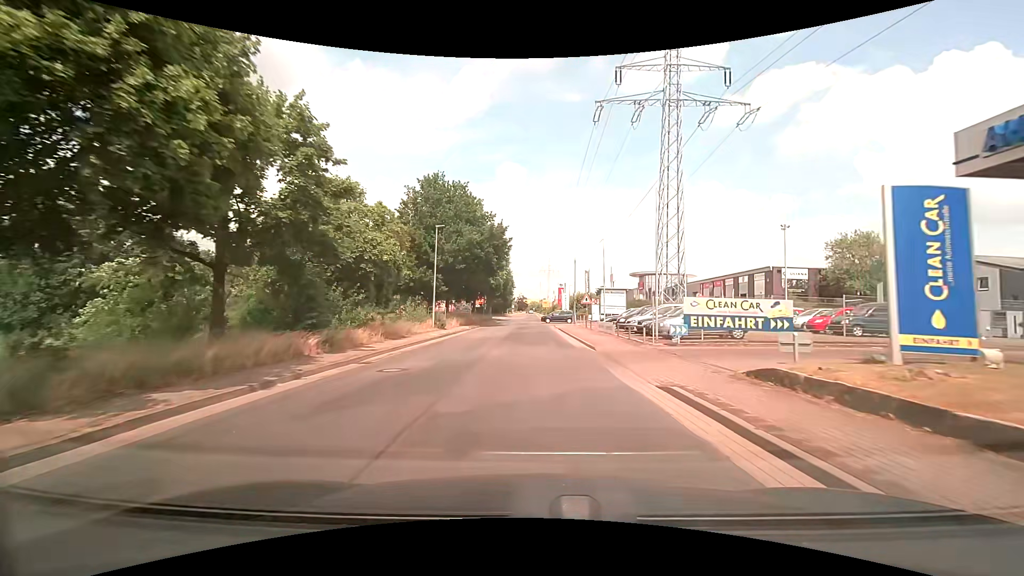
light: Day
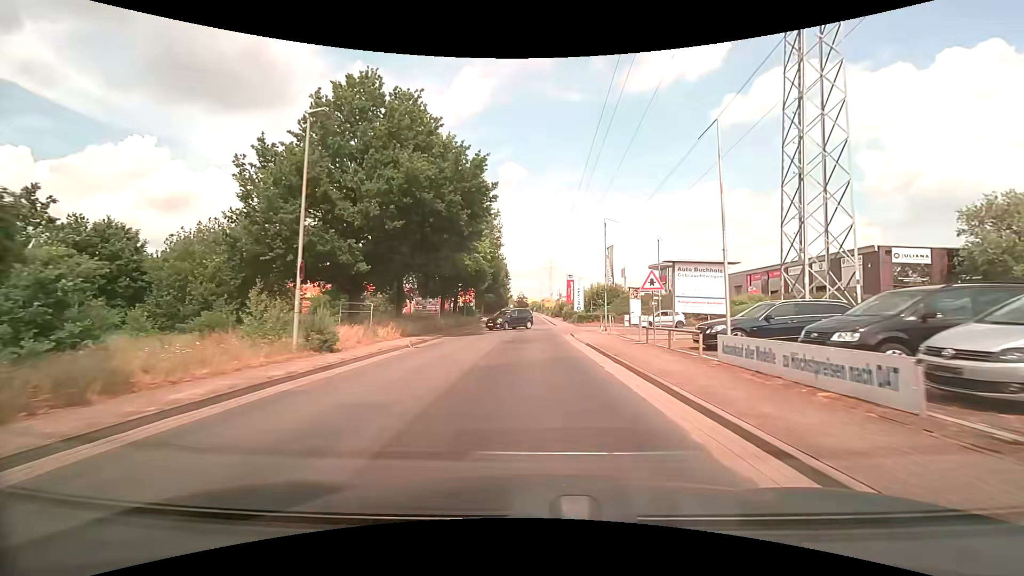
(0.0, +21.4) m; 0°
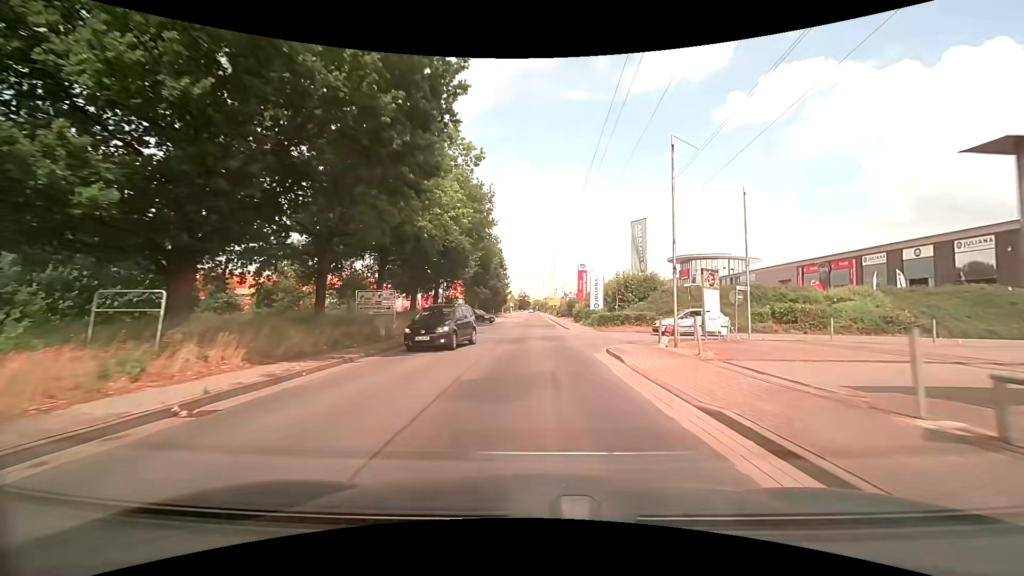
(0.0, +14.3) m; 0°
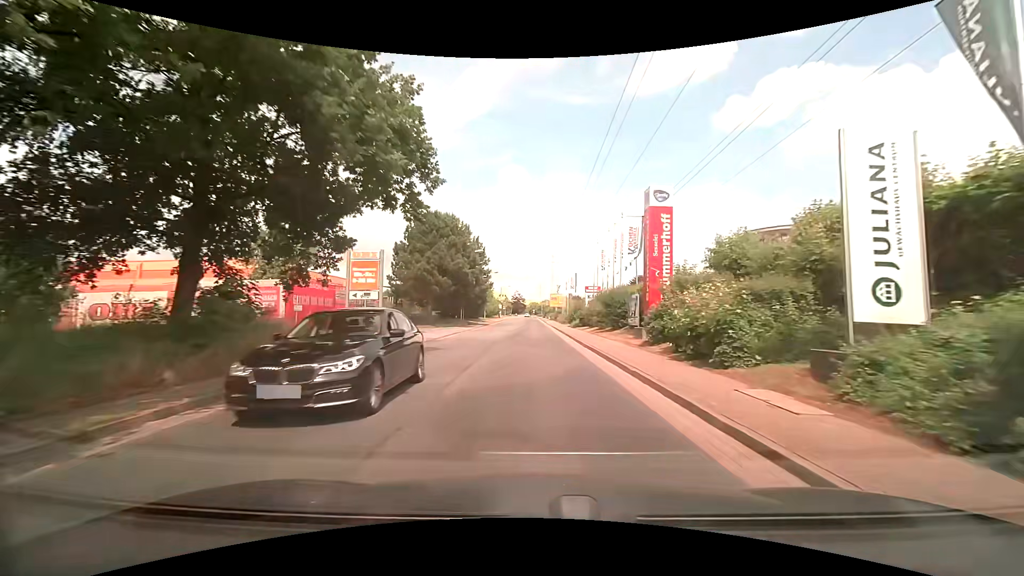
(+0.1, +35.5) m; +1°
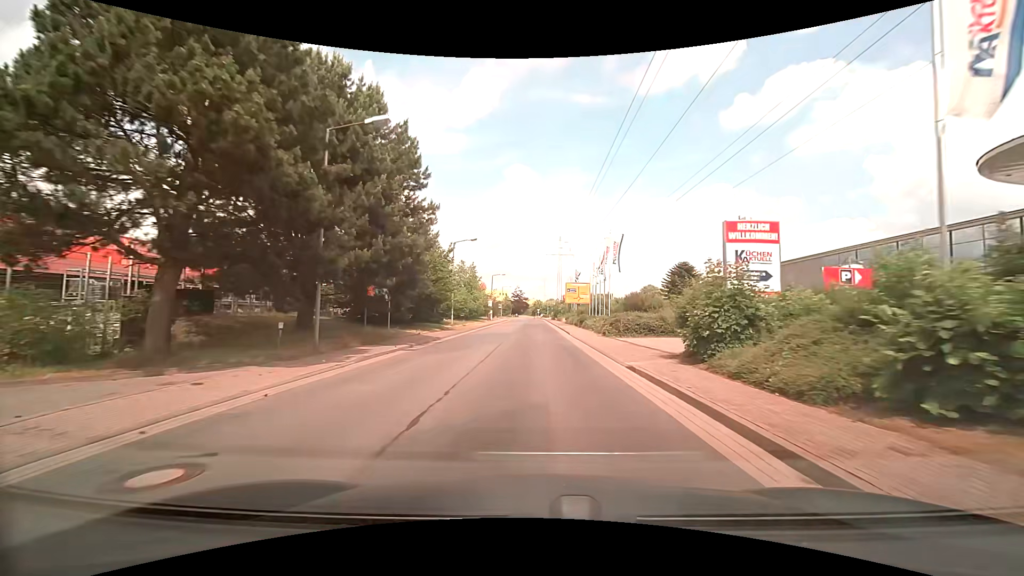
(-0.5, +35.7) m; -1°
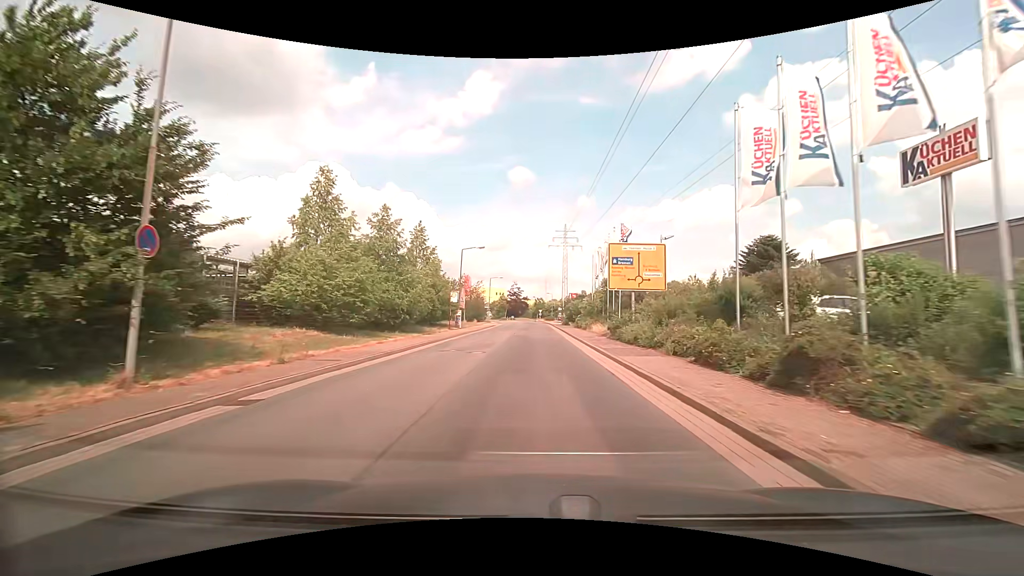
(+0.1, +35.2) m; -1°
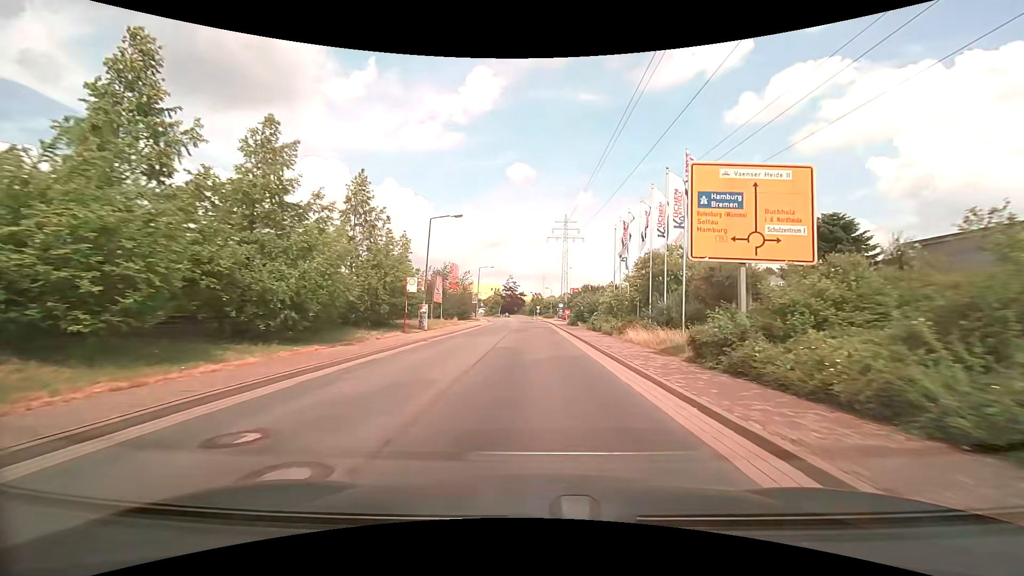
(+0.1, +13.9) m; +1°
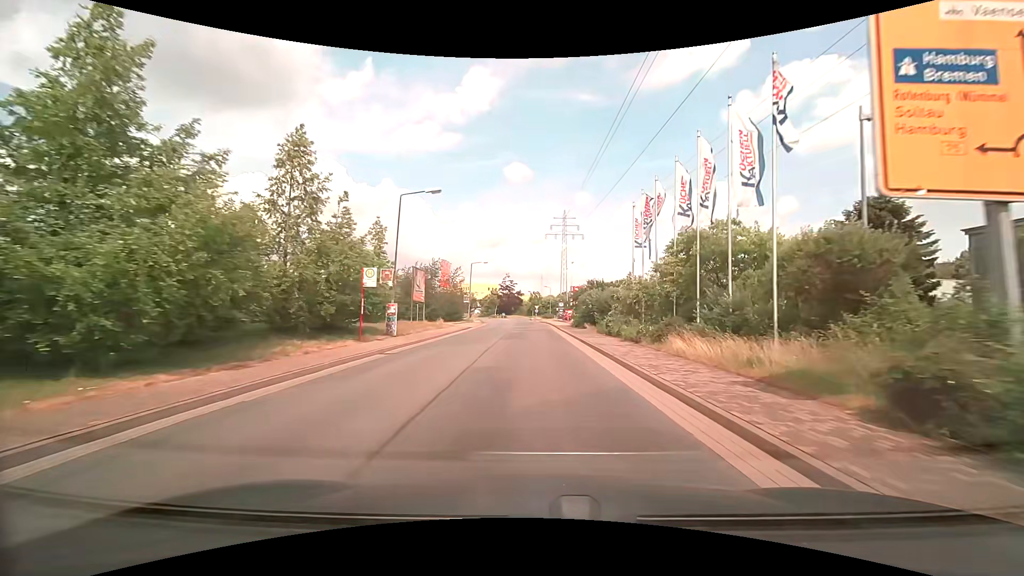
(0.0, +6.9) m; 0°
(0, +10) (0, +20) (0, +30) (0, +40) (-1, +50) (-1, +60) (-1, +70) (-2, +80) (-2, +90) (-3, +100) m
